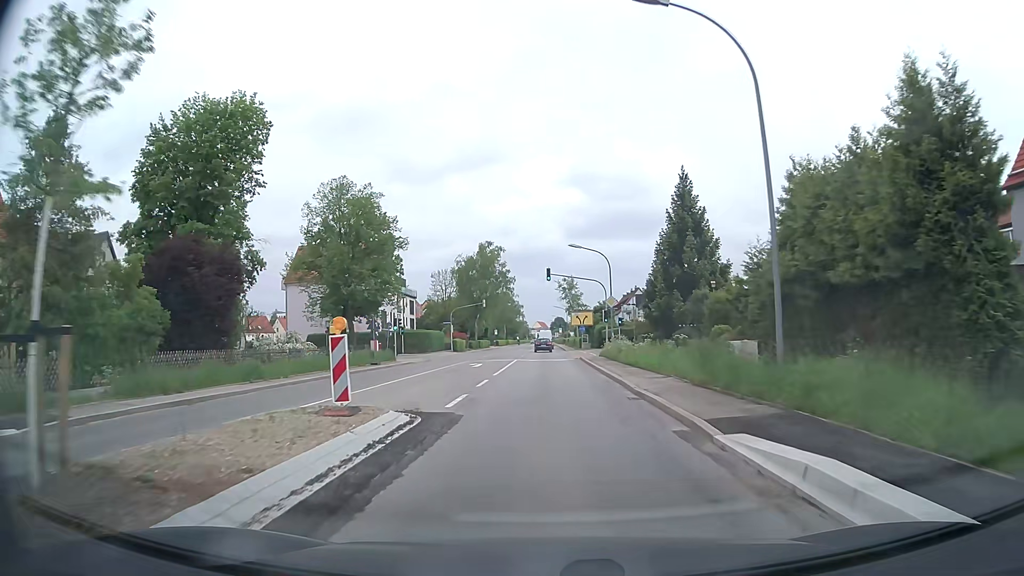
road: secondary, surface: asphalt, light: Day
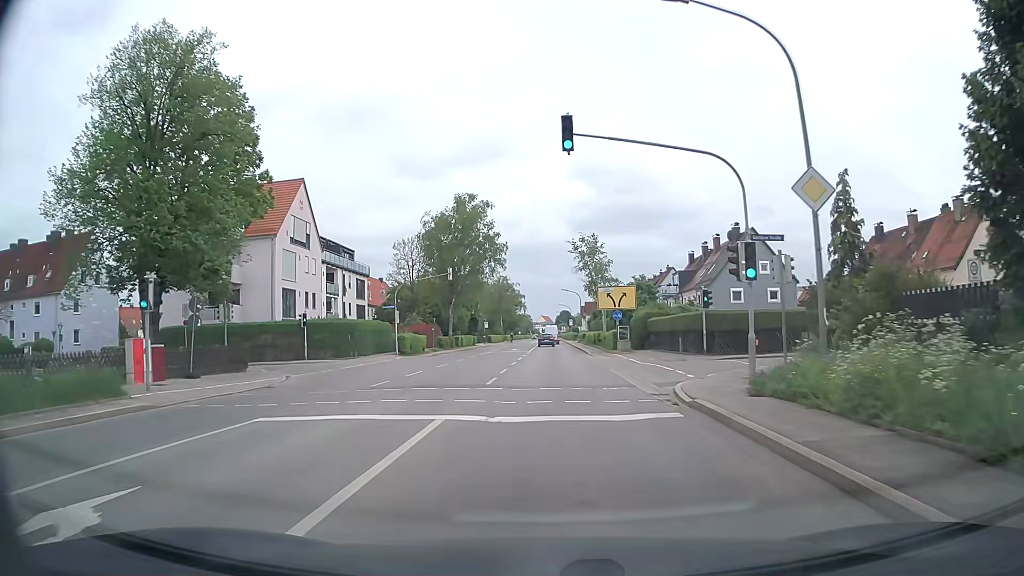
(-0.1, +32.8) m; 0°
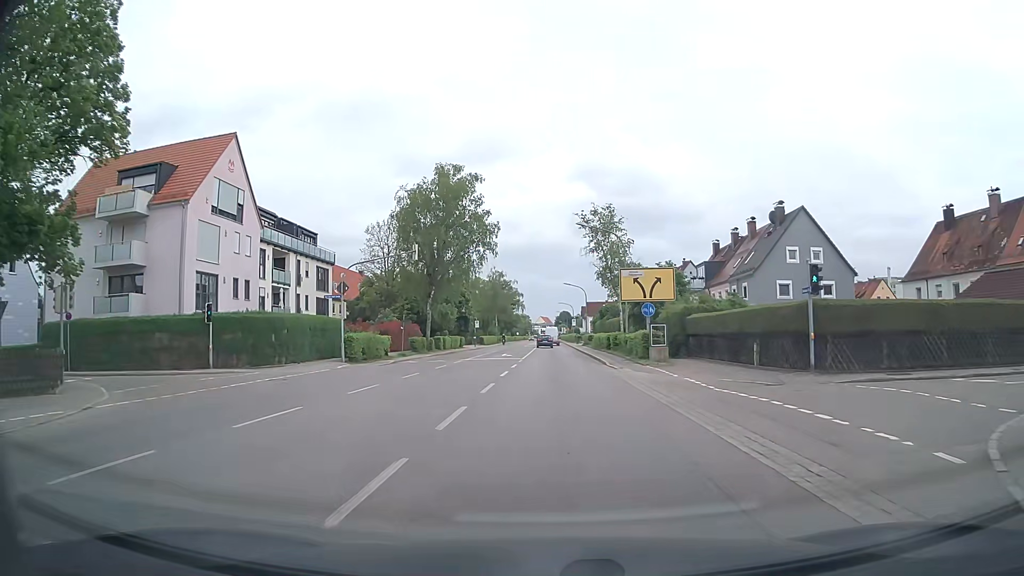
(0.0, +13.3) m; 0°
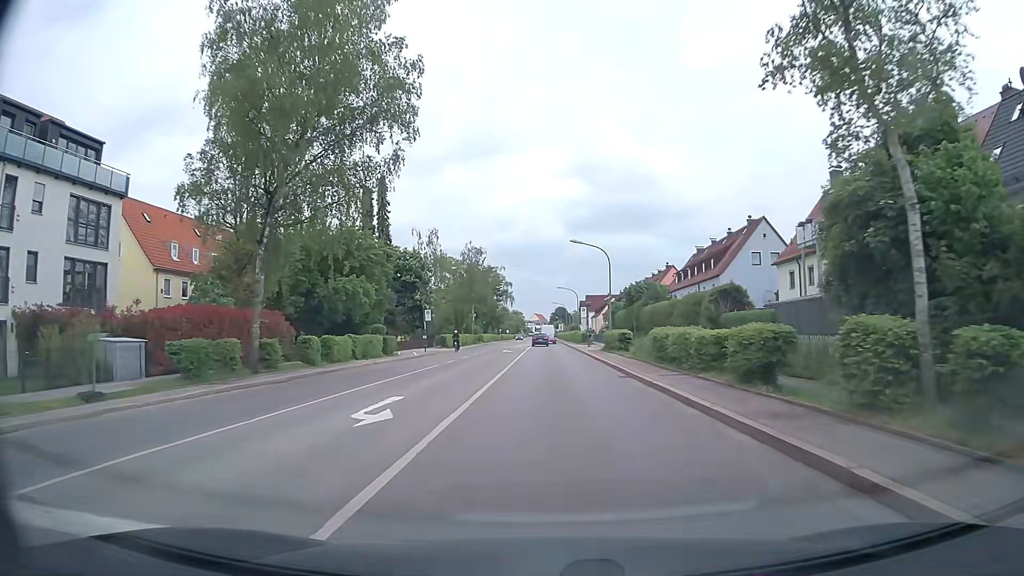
(+0.3, +34.8) m; +1°
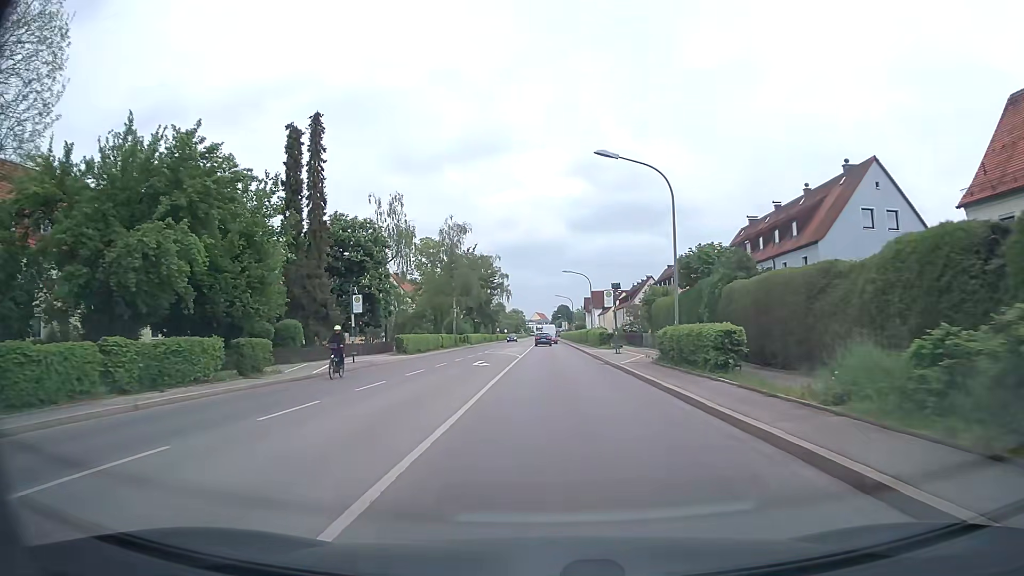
(-0.1, +22.1) m; -1°
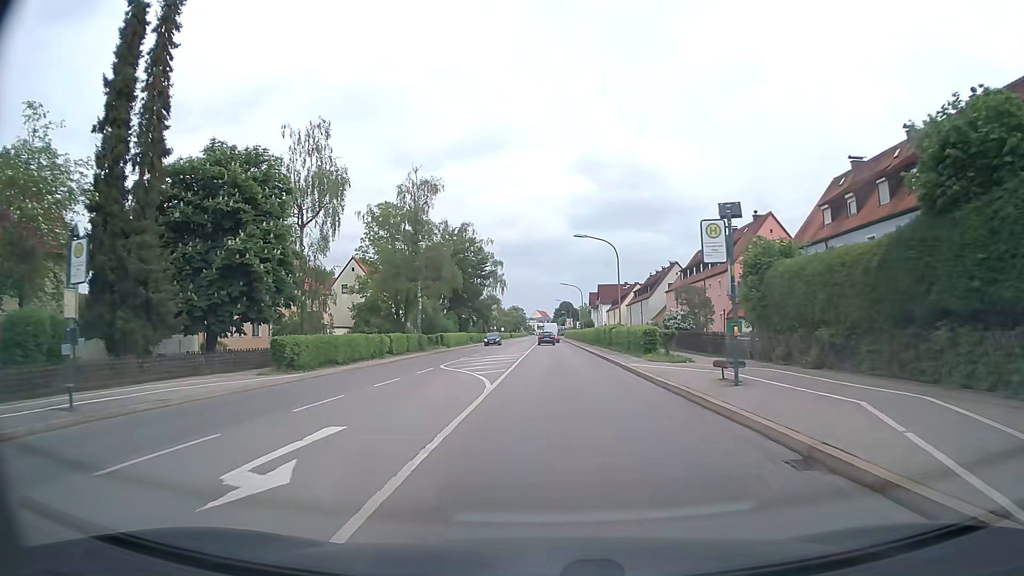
(+0.1, +23.0) m; 0°
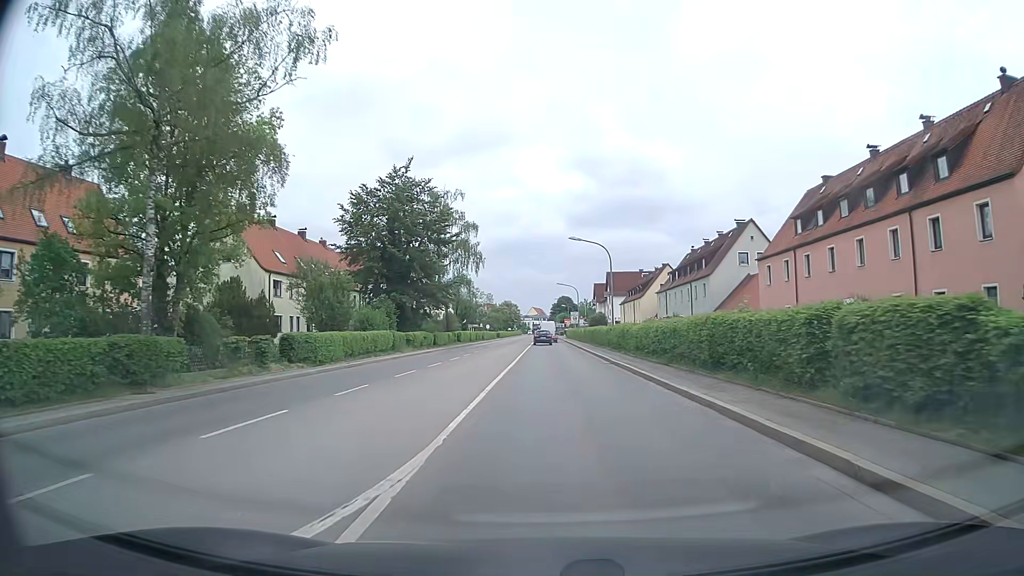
(+0.1, +39.5) m; 0°
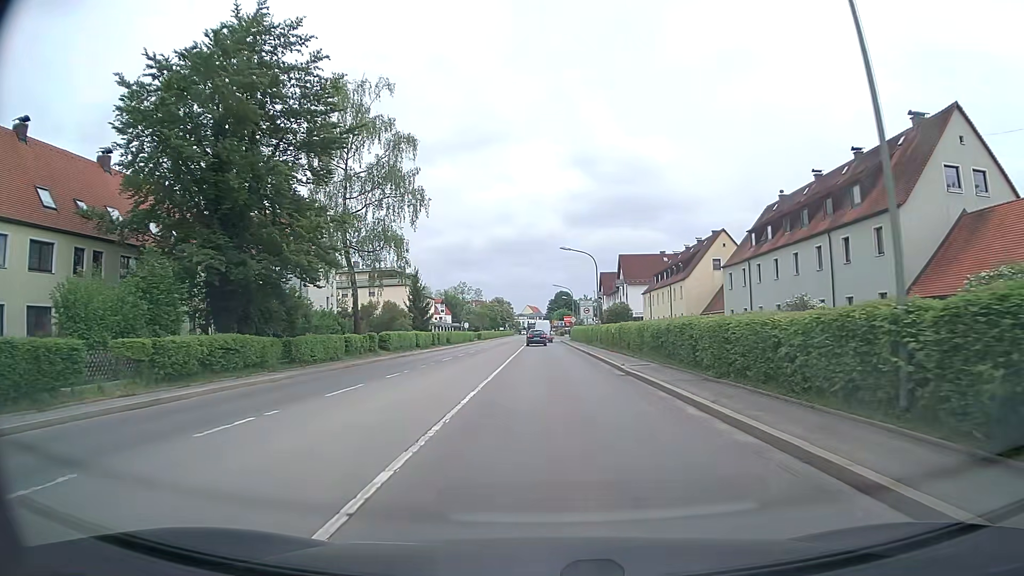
(+0.1, +36.0) m; 0°
(0, +10) (0, +20) (0, +30) (0, +40) (0, +50) (0, +60) (-1, +70) (-1, +80) (-1, +90) (-1, +100) m
